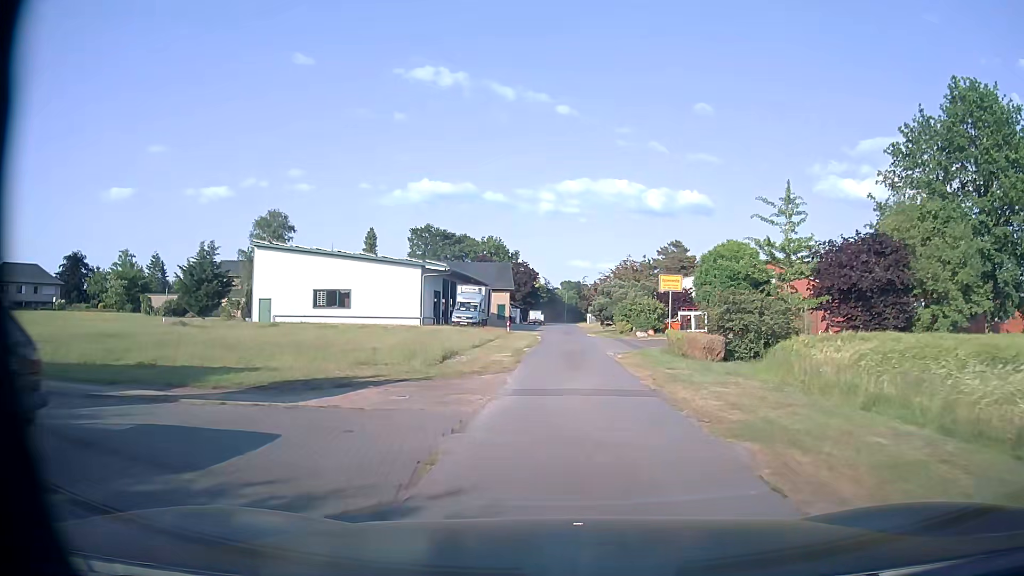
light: Day
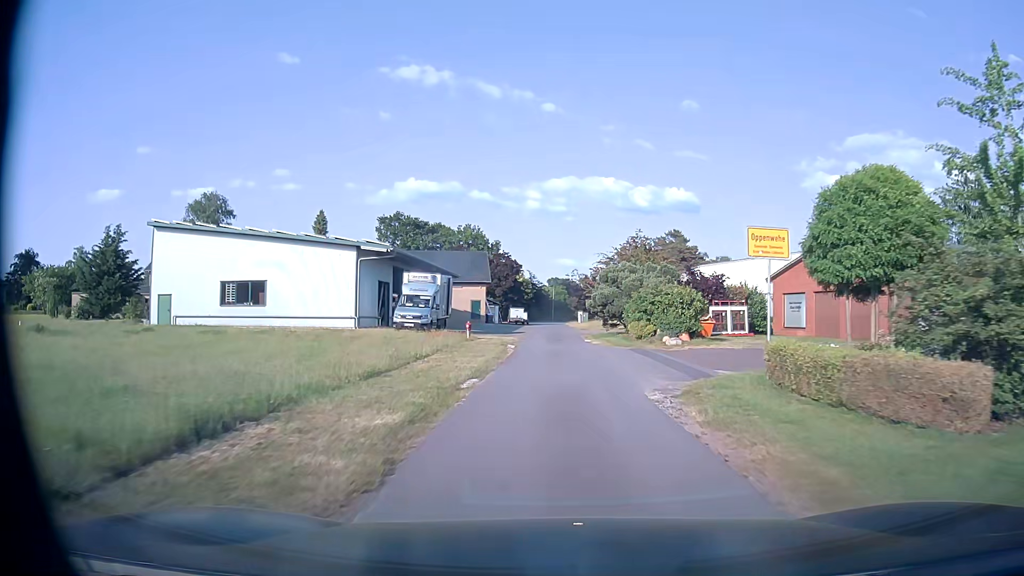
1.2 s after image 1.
(+0.2, +14.7) m; +1°
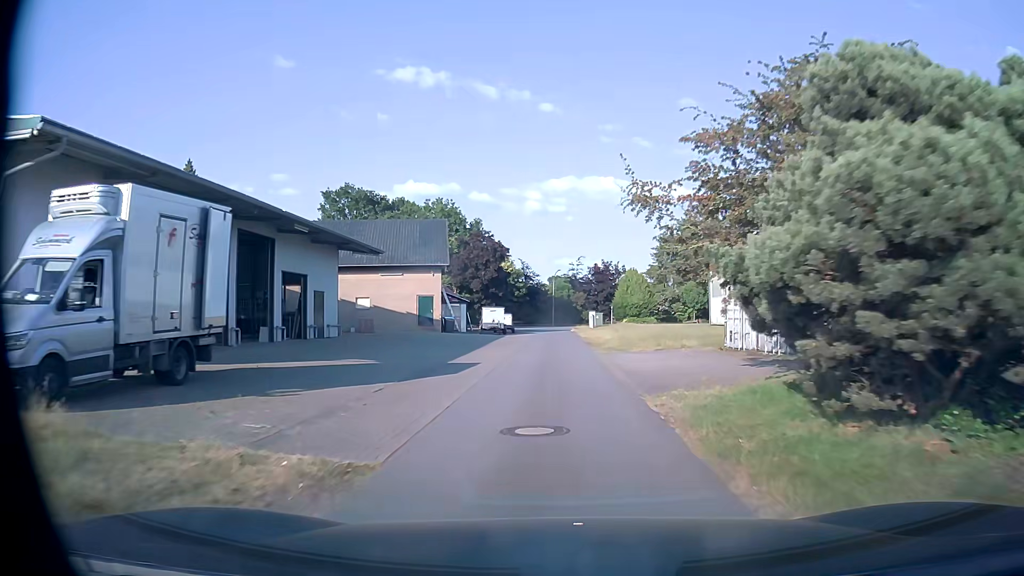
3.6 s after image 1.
(0.0, +28.9) m; 0°
(0, +10) (0, +20) (0, +30) (-1, +40) (-1, +50) (-1, +60) (-1, +70) (+1, +80) (+9, +86) (+18, +88) m
